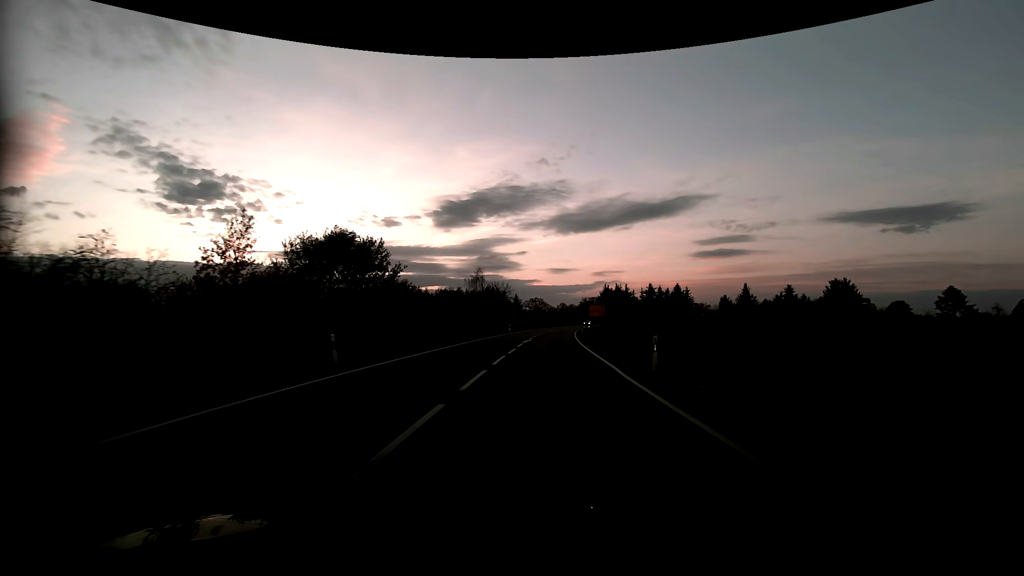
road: primary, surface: asphalt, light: Sunrise
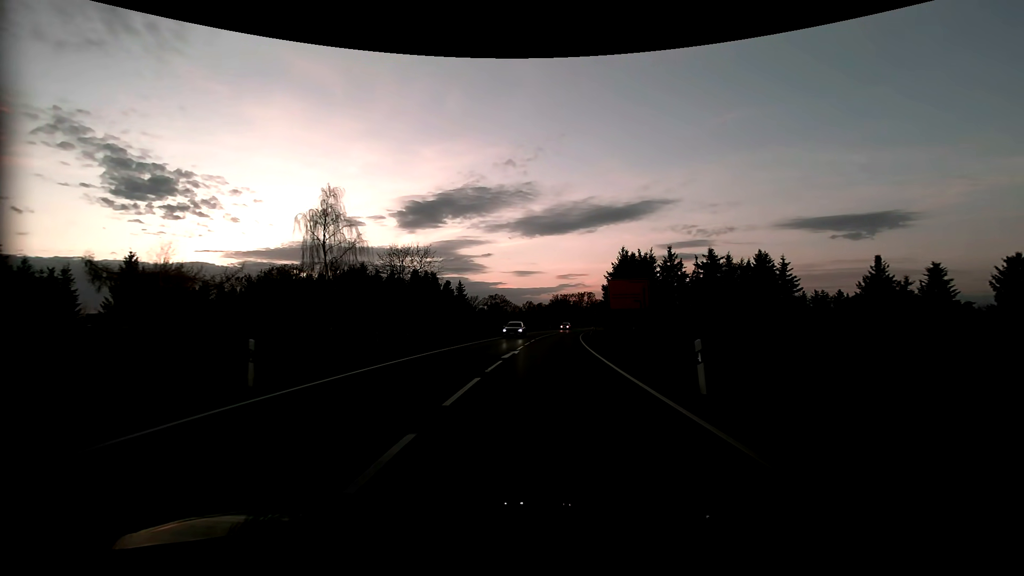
(+1.5, +54.5) m; +4°
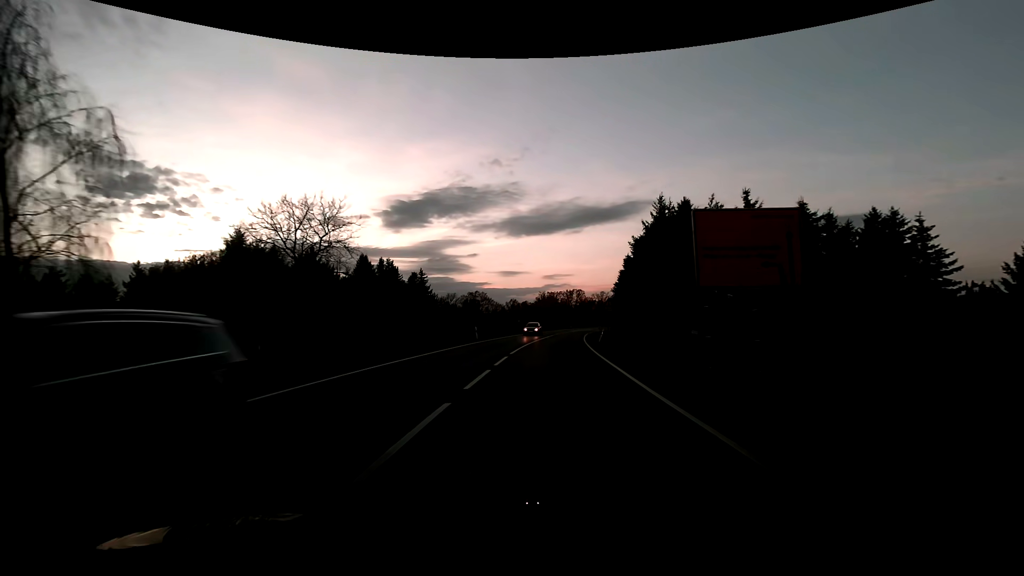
(+0.3, +21.4) m; +2°
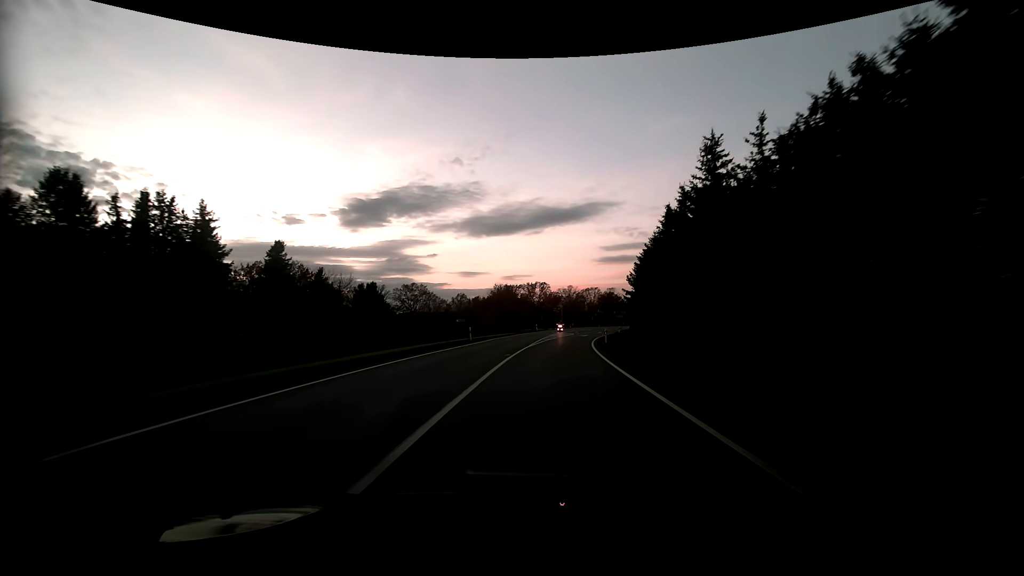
(+1.5, +42.3) m; +4°
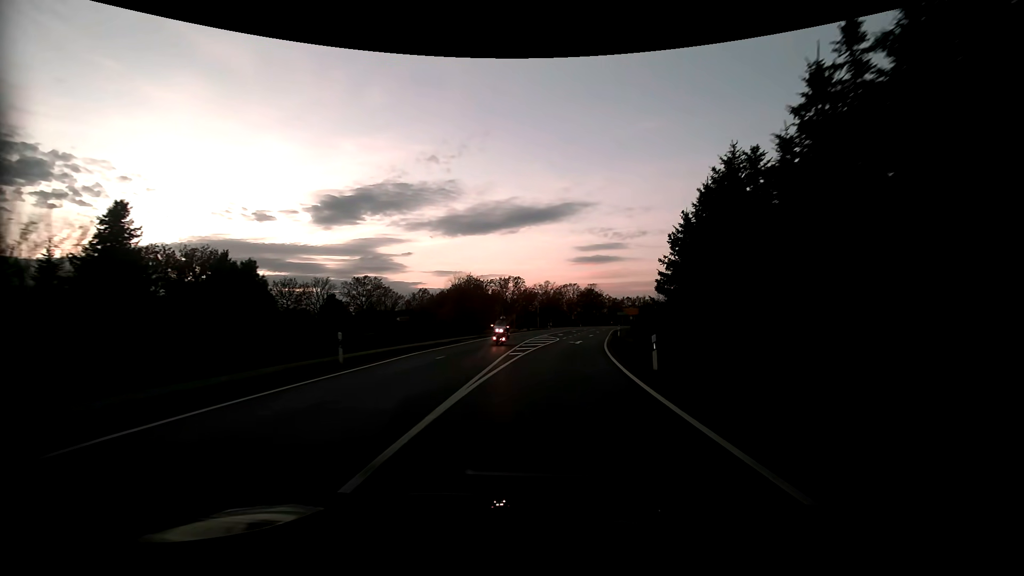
(+0.5, +20.6) m; +3°
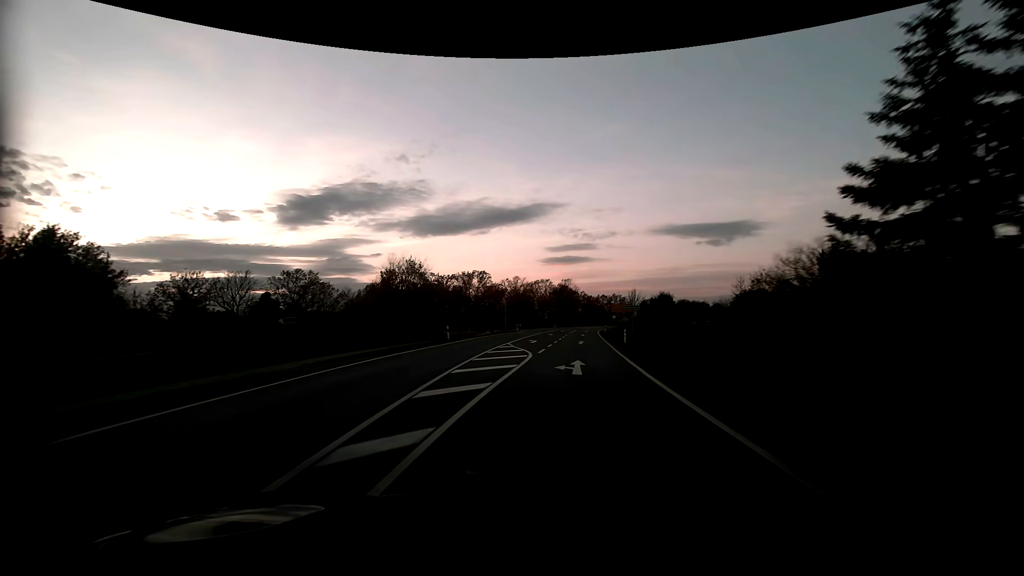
(+0.7, +19.9) m; +4°
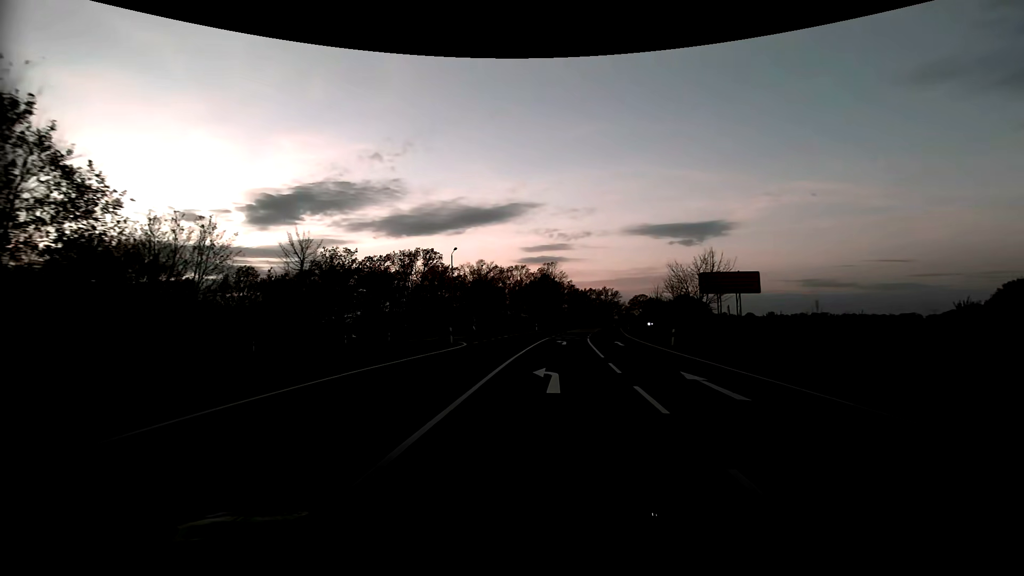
(+0.2, +43.3) m; +3°
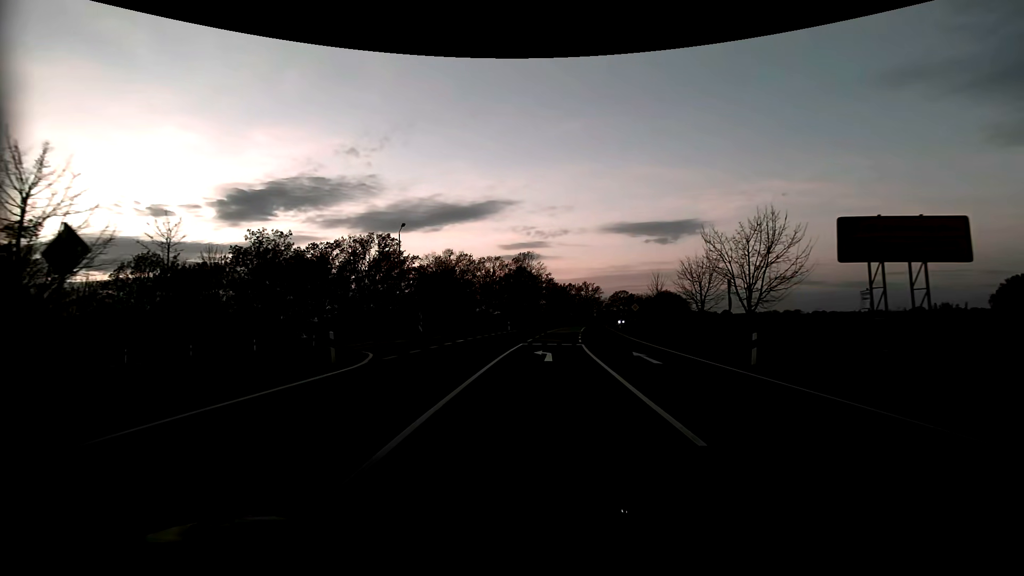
(+0.3, +13.4) m; +3°
(0, +10) (0, +20) (+1, +30) (-3, +39) (-13, +41) (-23, +41) (-32, +39) (-42, +35) (-49, +29) (-56, +21) m
